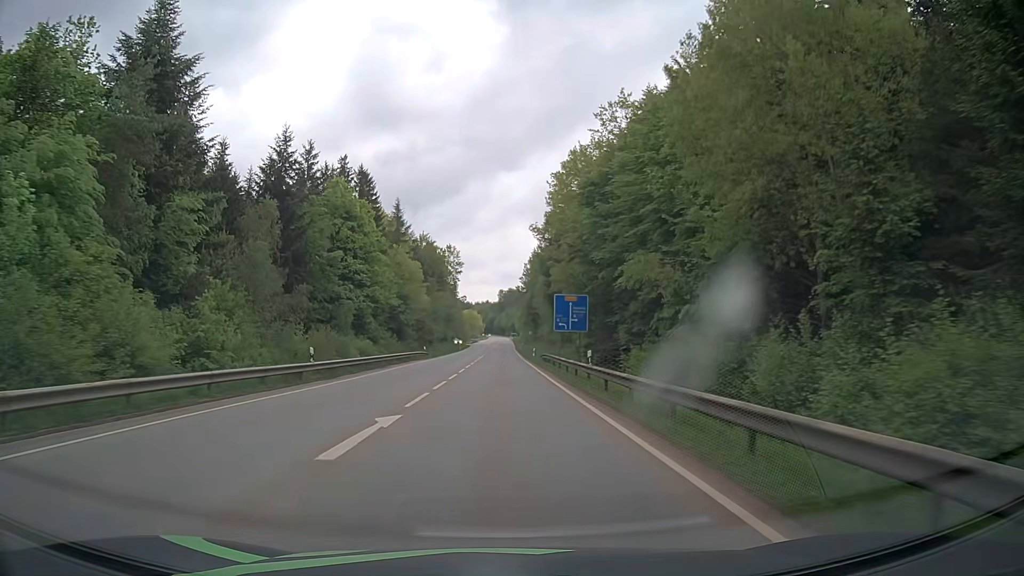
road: secondary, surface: asphalt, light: Day
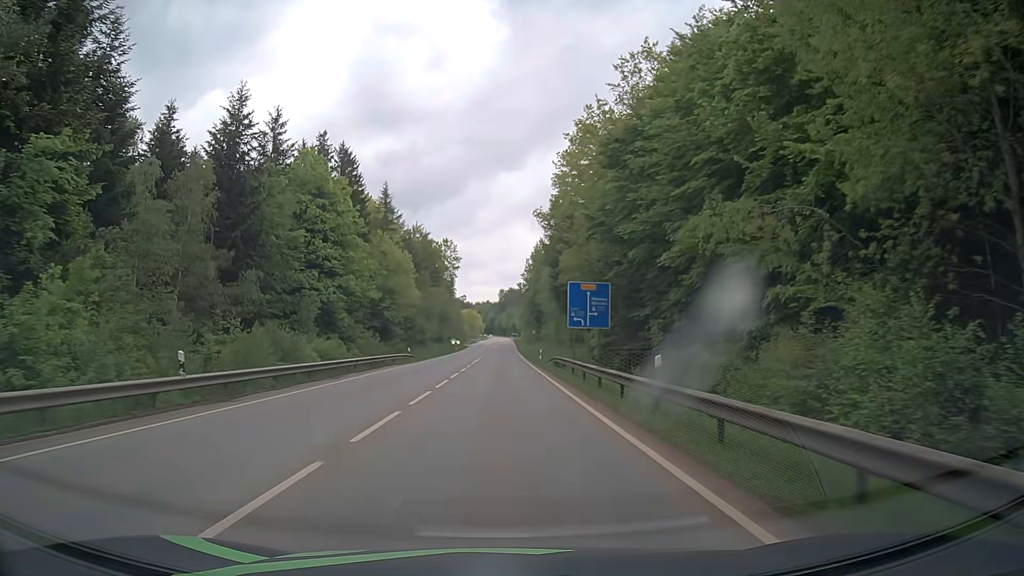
(-0.1, +10.9) m; -1°
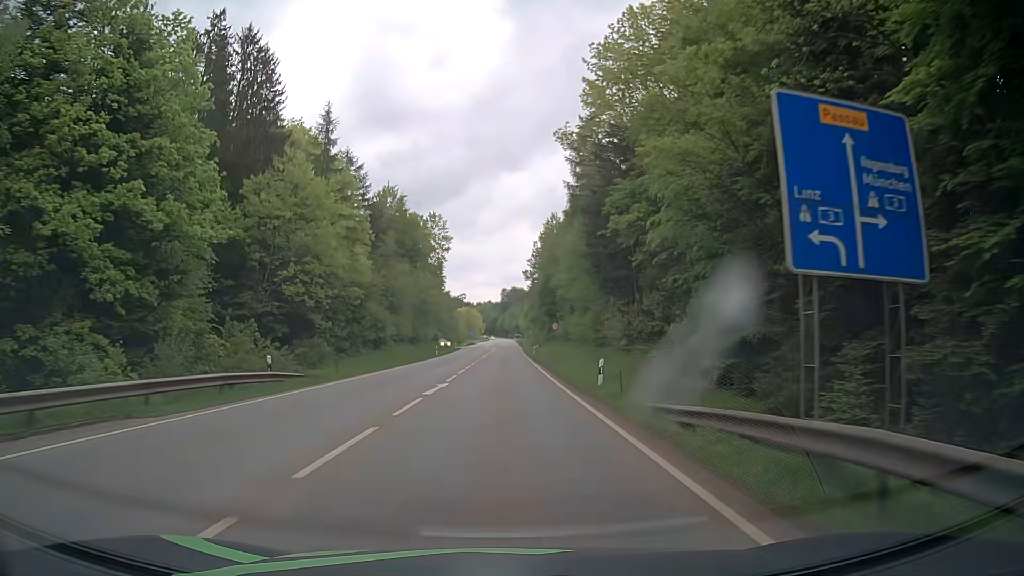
(0.0, +32.6) m; 0°
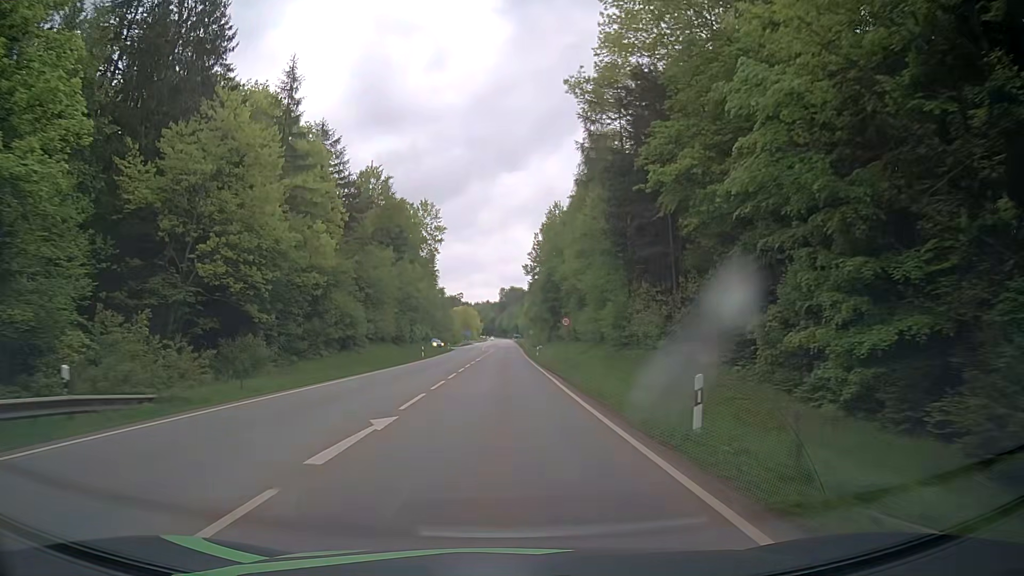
(0.0, +10.8) m; 0°
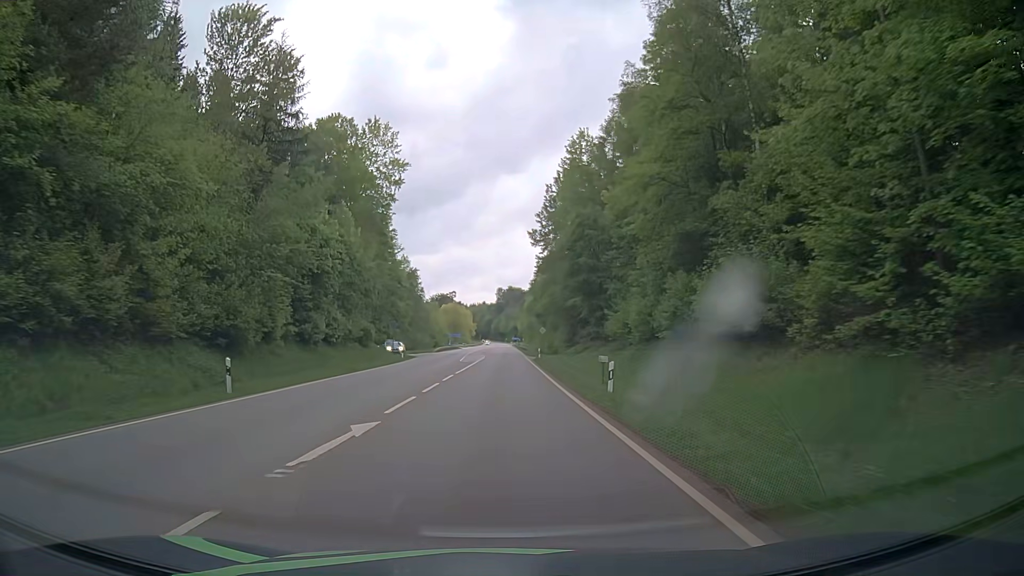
(+0.4, +43.0) m; 0°
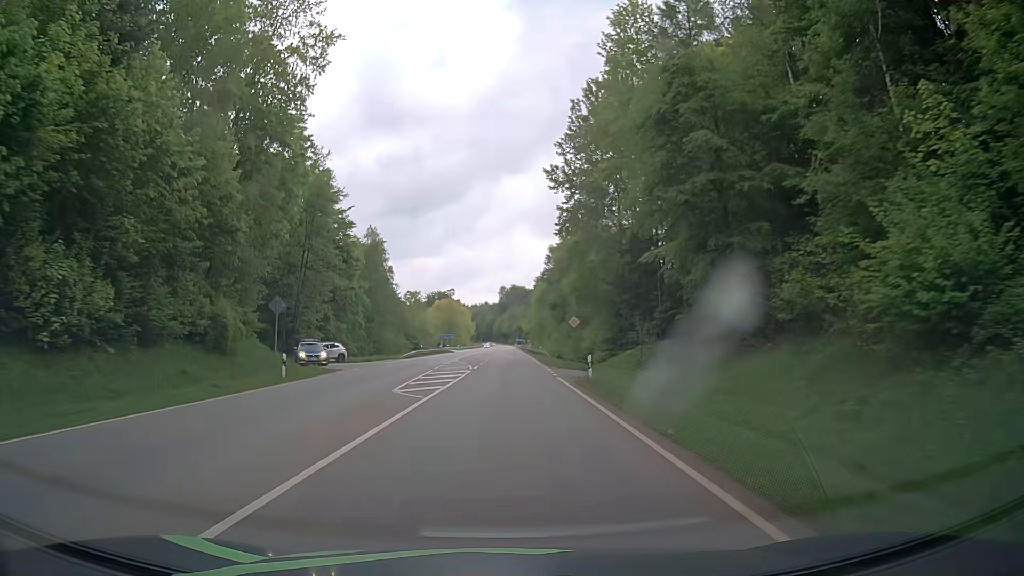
(0.0, +32.1) m; 0°
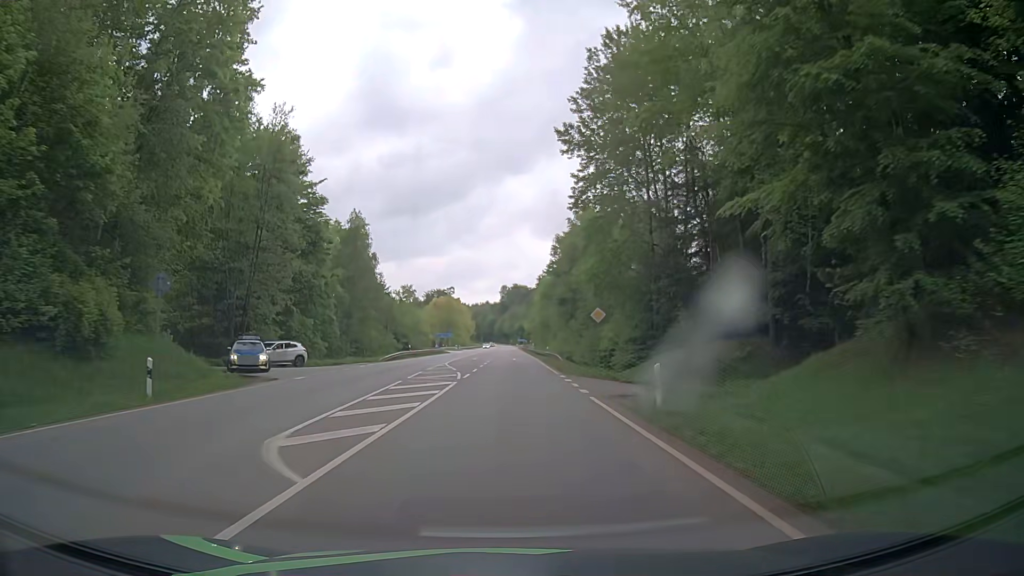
(0.0, +10.7) m; 0°
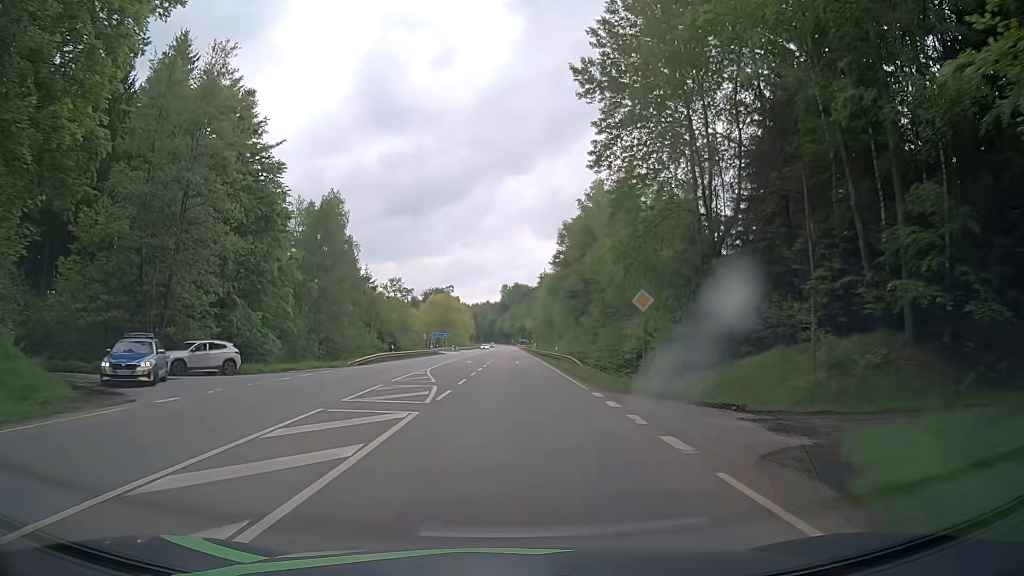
(0.0, +10.7) m; 0°
(0, +10) (0, +20) (0, +30) (0, +40) (0, +50) (0, +60) (0, +70) (+1, +80) (+1, +90) (+1, +100) m
